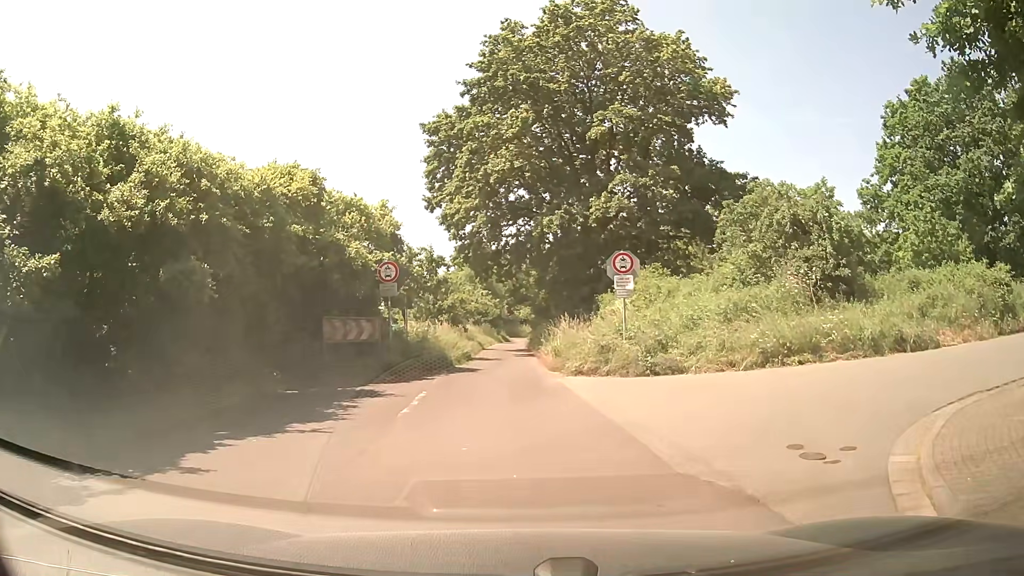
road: residential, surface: asphalt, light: Day
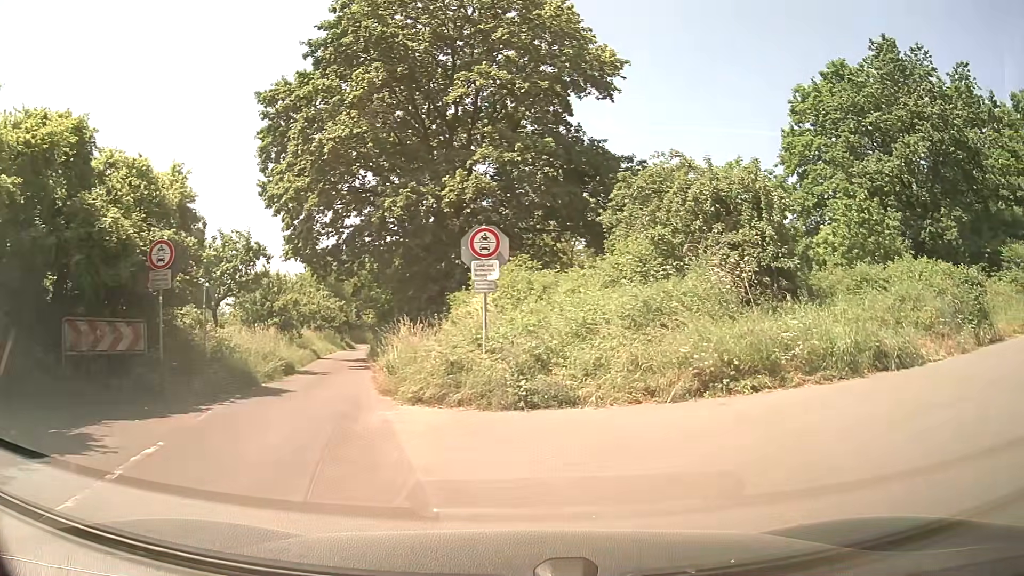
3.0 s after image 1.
(+0.4, +5.8) m; +12°
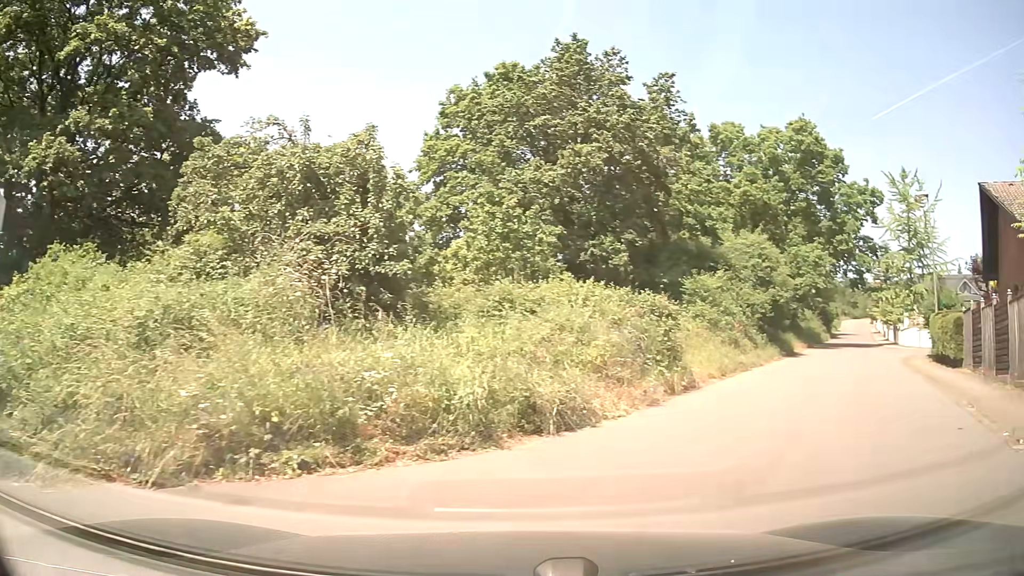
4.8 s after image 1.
(+1.1, +4.7) m; +31°
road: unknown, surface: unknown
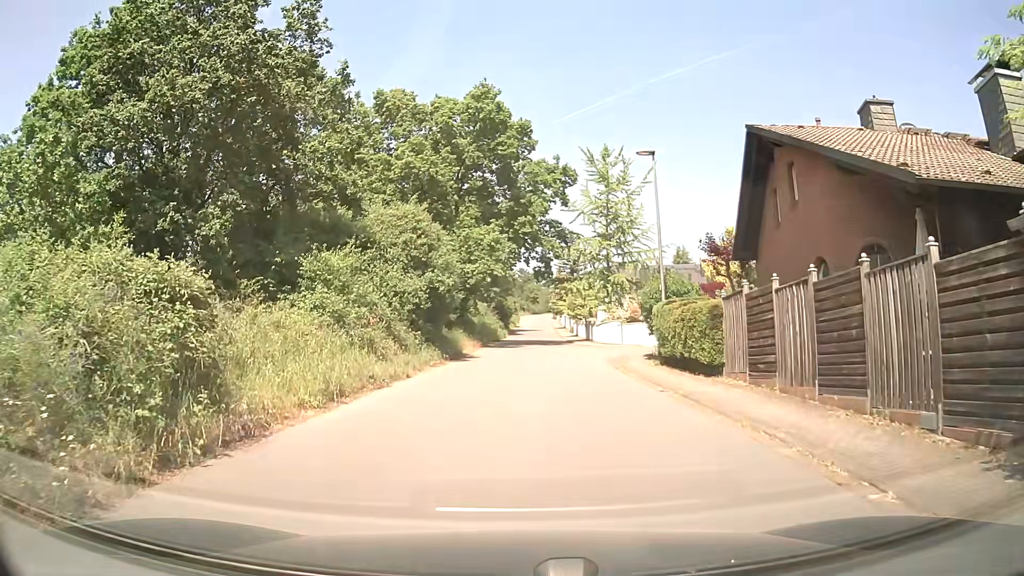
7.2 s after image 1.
(+2.7, +7.4) m; +29°
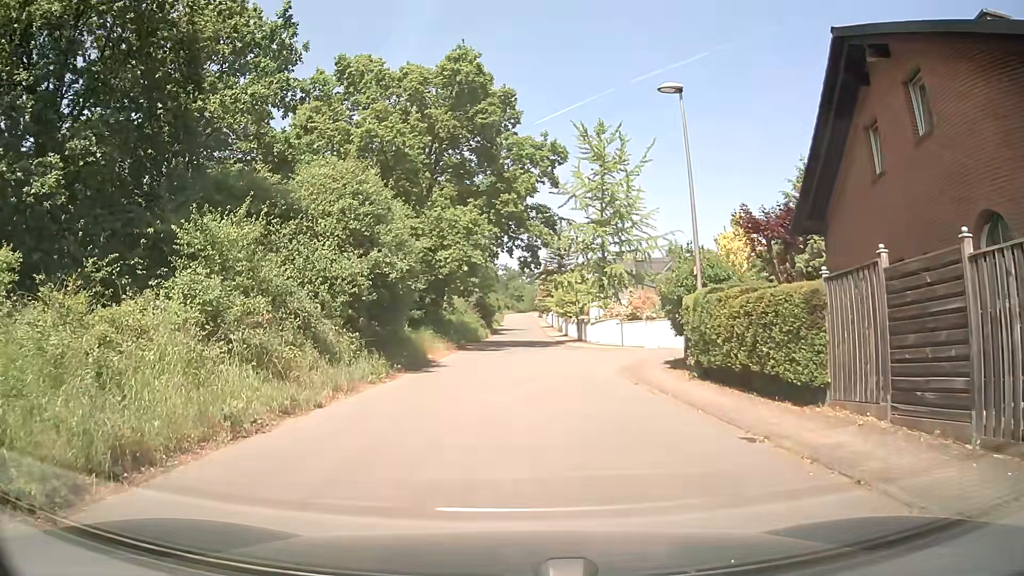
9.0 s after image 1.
(0.0, +6.7) m; +1°
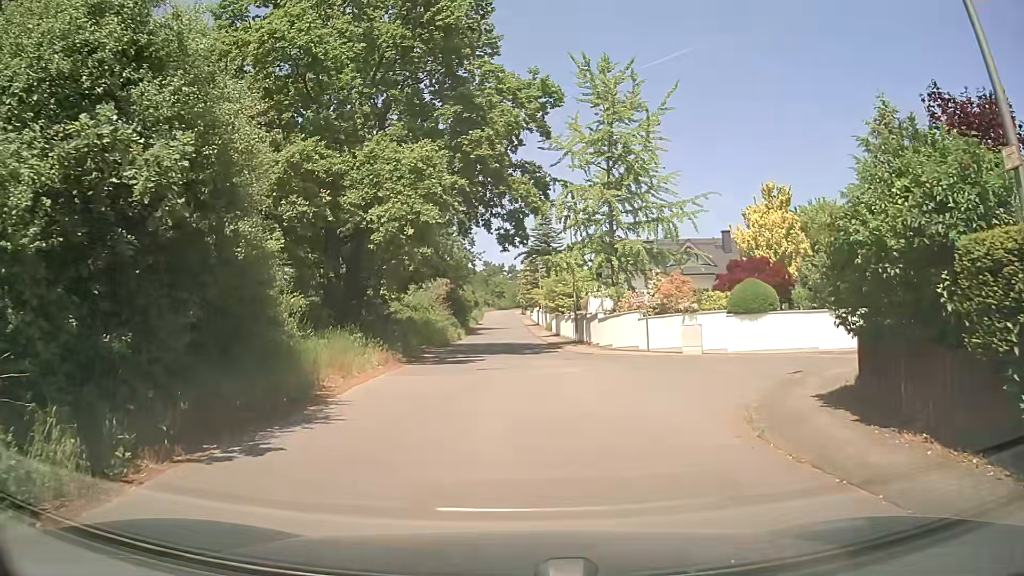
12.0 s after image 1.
(-0.1, +12.4) m; +2°
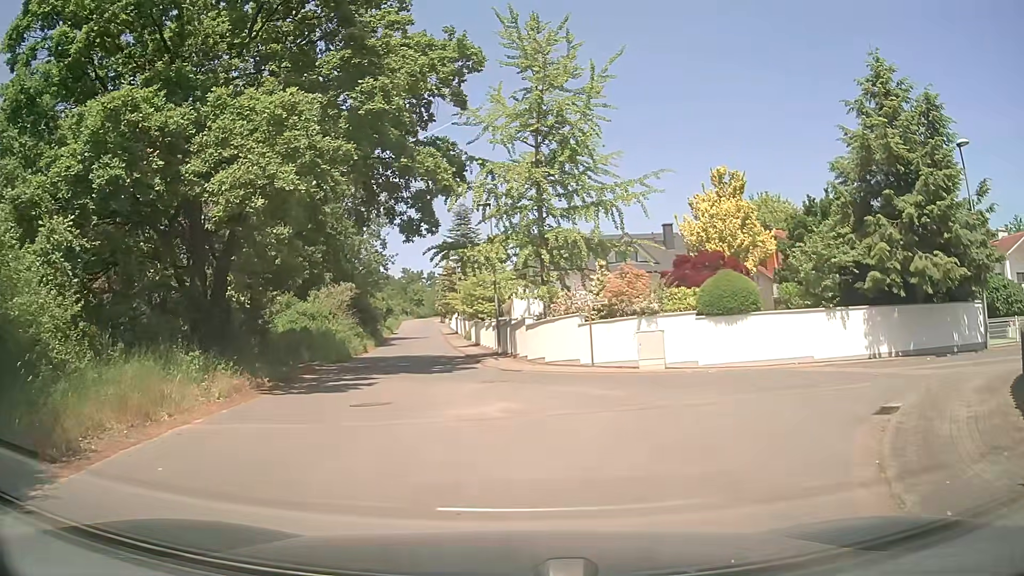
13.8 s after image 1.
(+0.2, +6.1) m; +6°
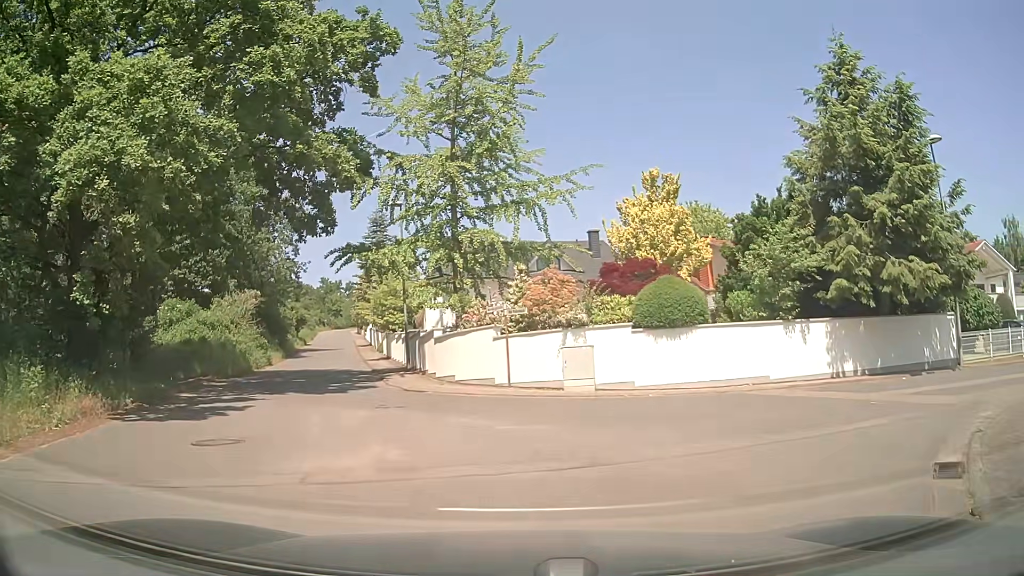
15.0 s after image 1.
(+0.2, +3.1) m; +4°
(+3, +9) (+13, +13) (+22, +15) (+32, +17) (+42, +18) (+52, +20) (+62, +21) (+72, +23) (+82, +24) (+92, +26) m
